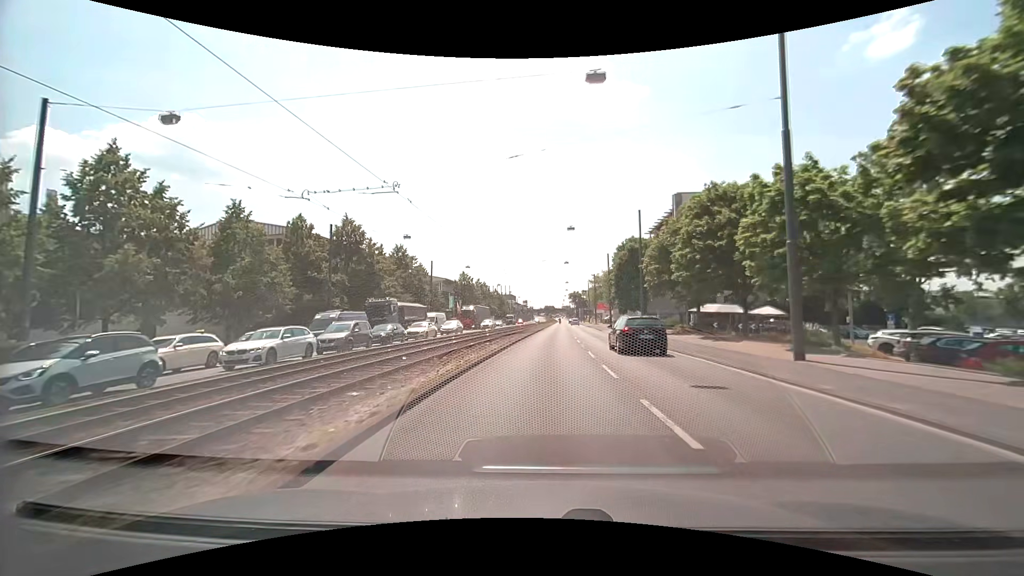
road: primary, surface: asphalt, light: Day
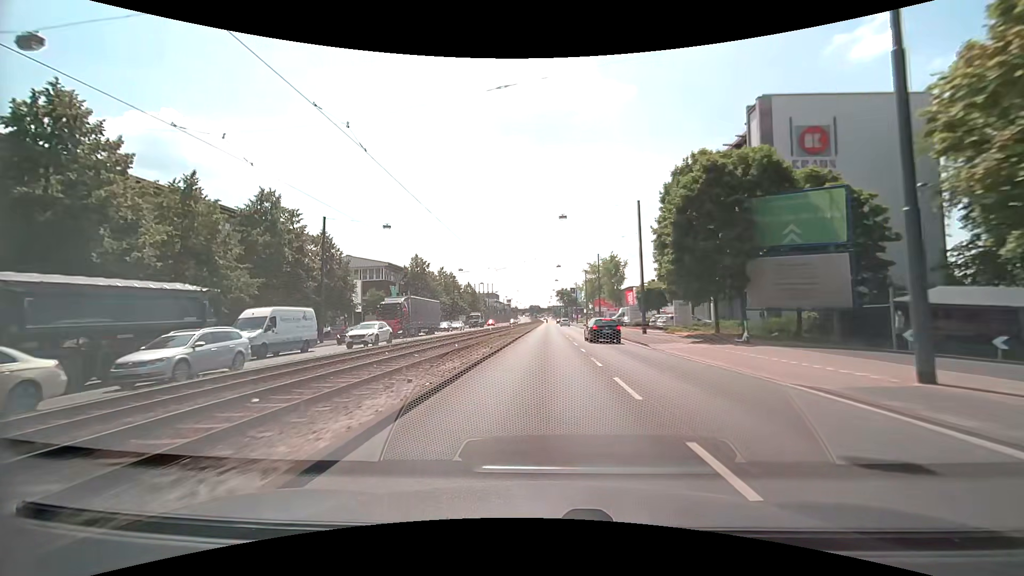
(+0.5, +32.8) m; +1°
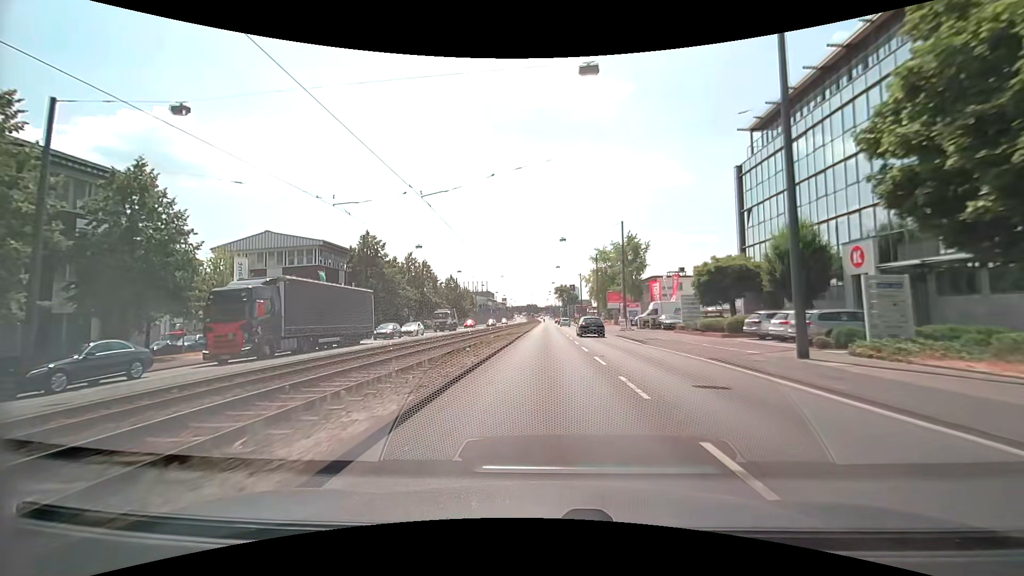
(+0.1, +24.0) m; +1°
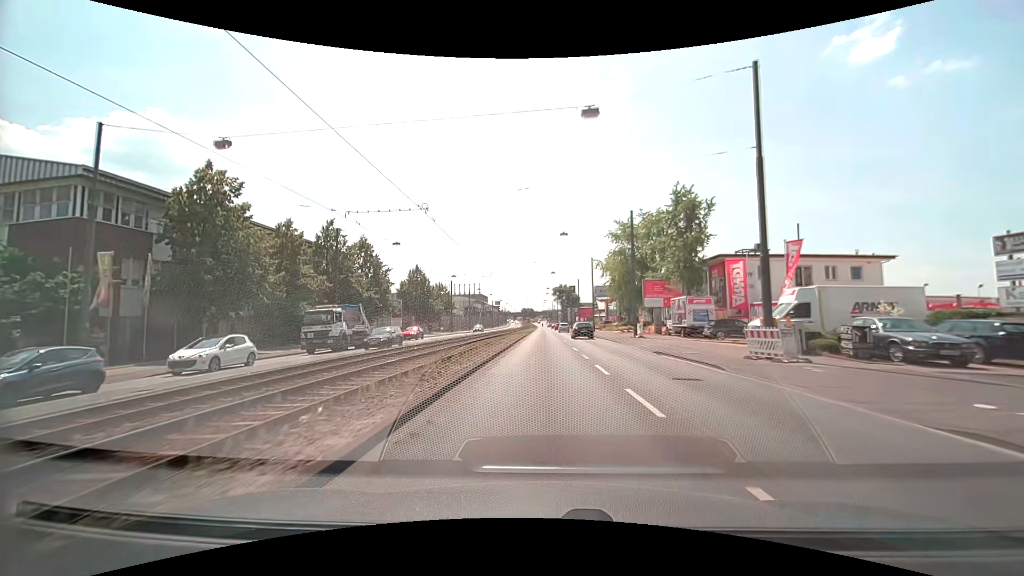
(+0.1, +31.2) m; 0°
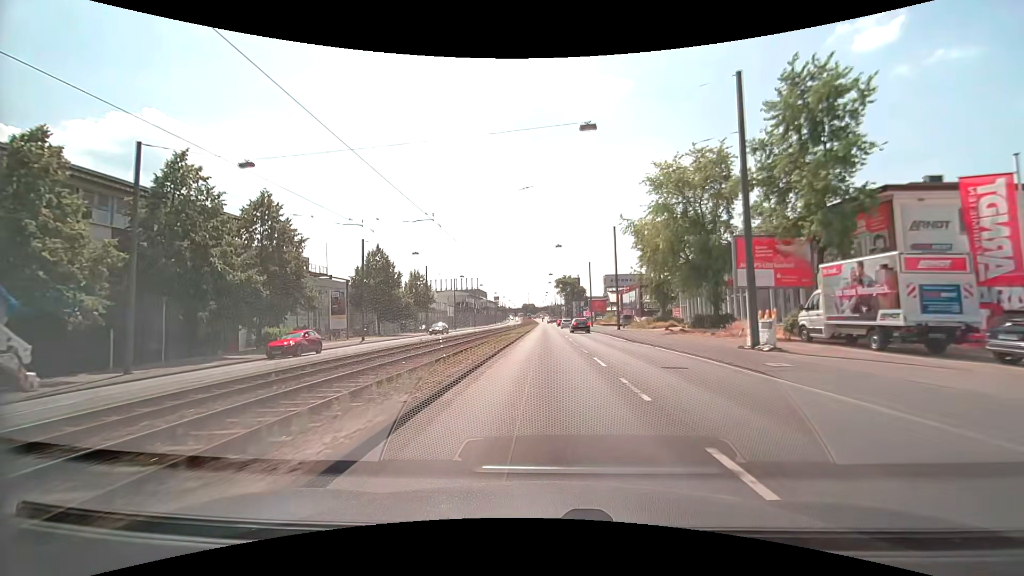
(+0.1, +22.9) m; 0°
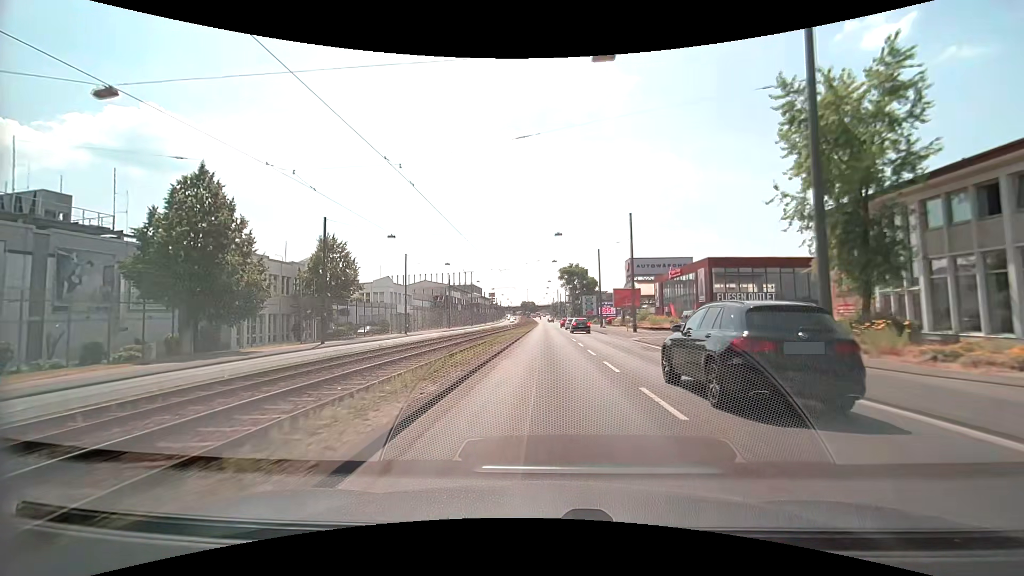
(-0.1, +37.7) m; 0°
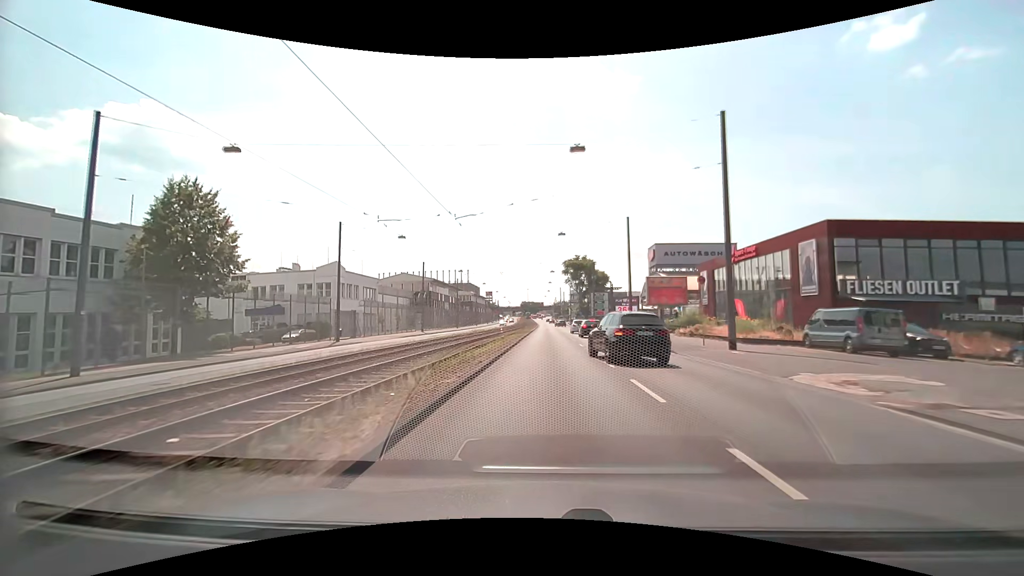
(-0.1, +22.3) m; 0°
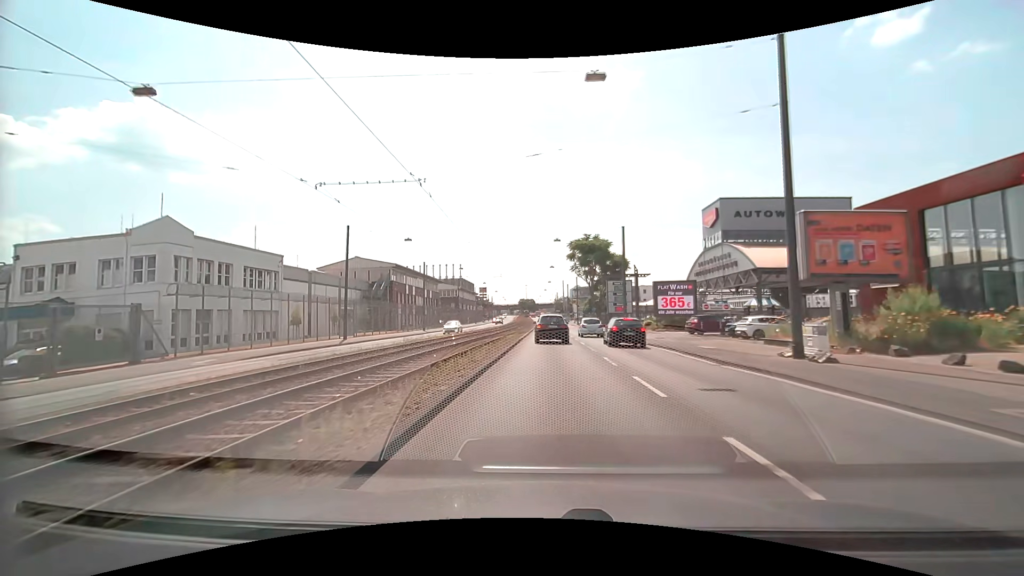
(-0.1, +29.5) m; 0°
(0, +10) (0, +20) (0, +30) (0, +40) (0, +50) (0, +60) (0, +70) (0, +80) (0, +90) (0, +100) m
